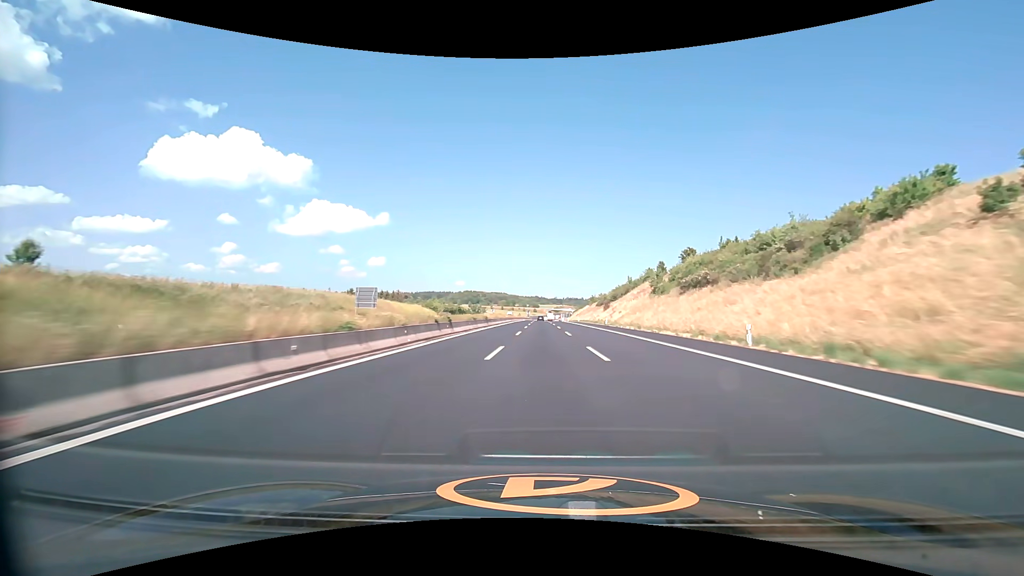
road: motorway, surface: asphalt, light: Day
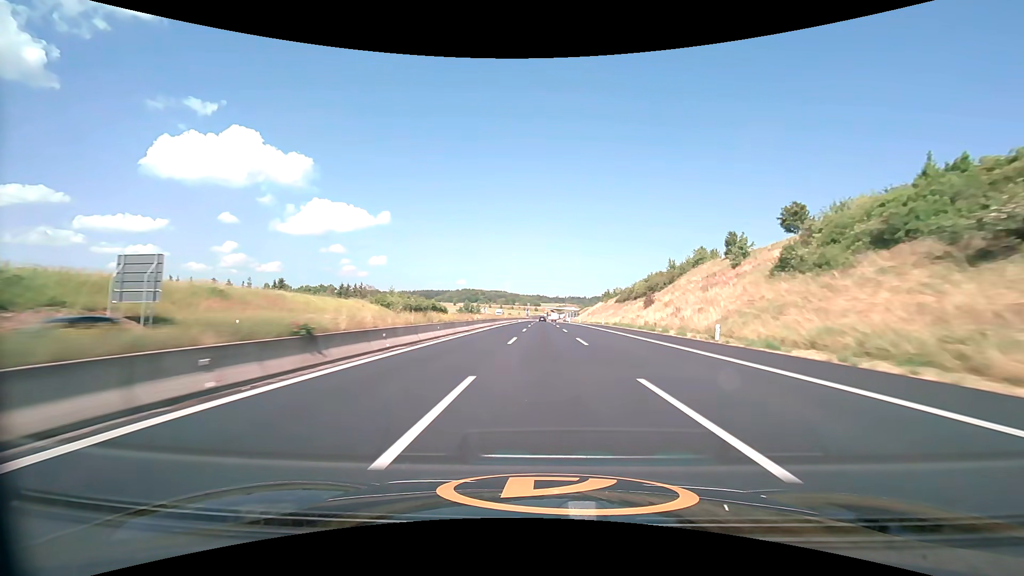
(-0.1, +45.8) m; 0°
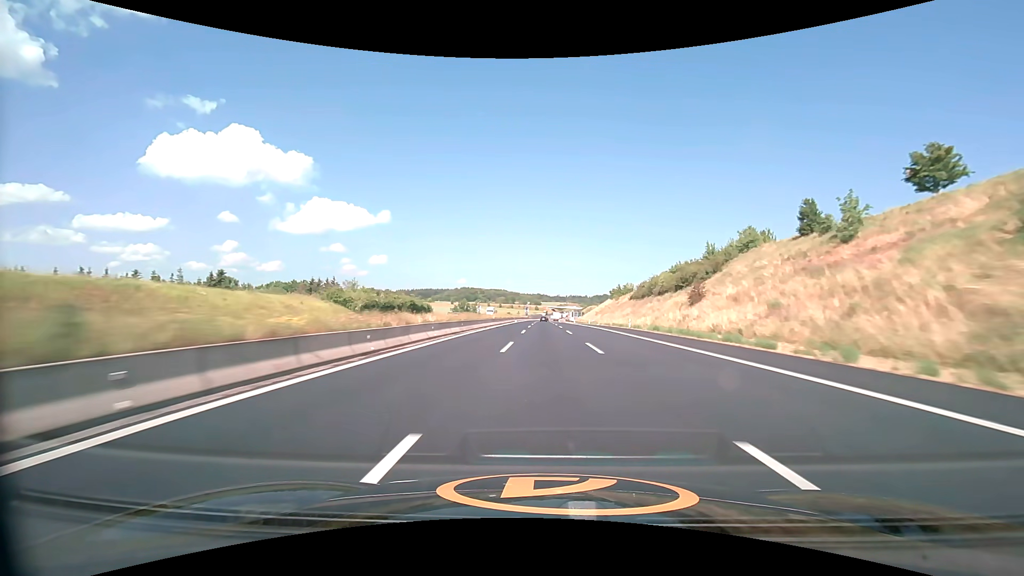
(0.0, +23.0) m; 0°
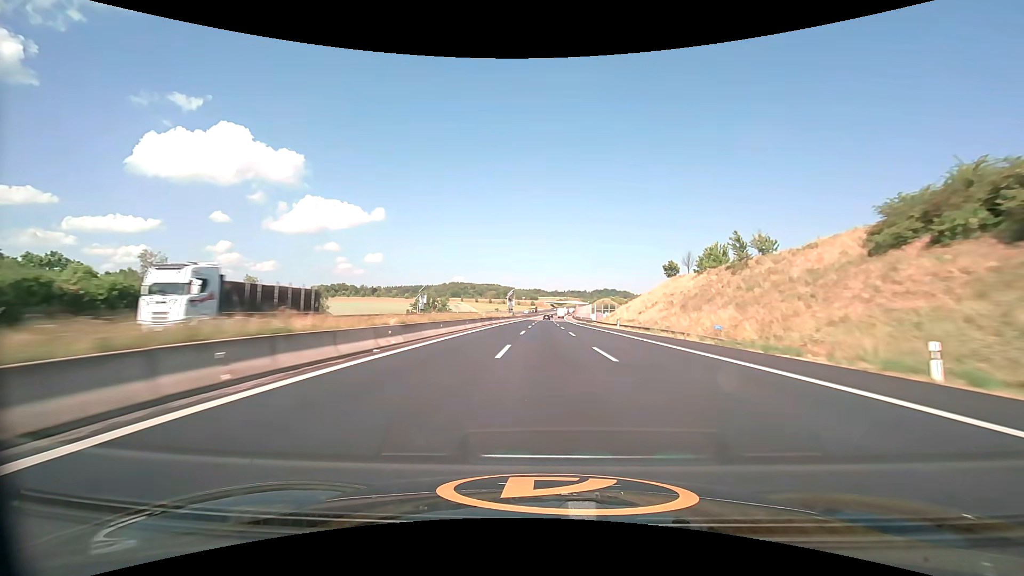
(+0.2, +92.3) m; 0°
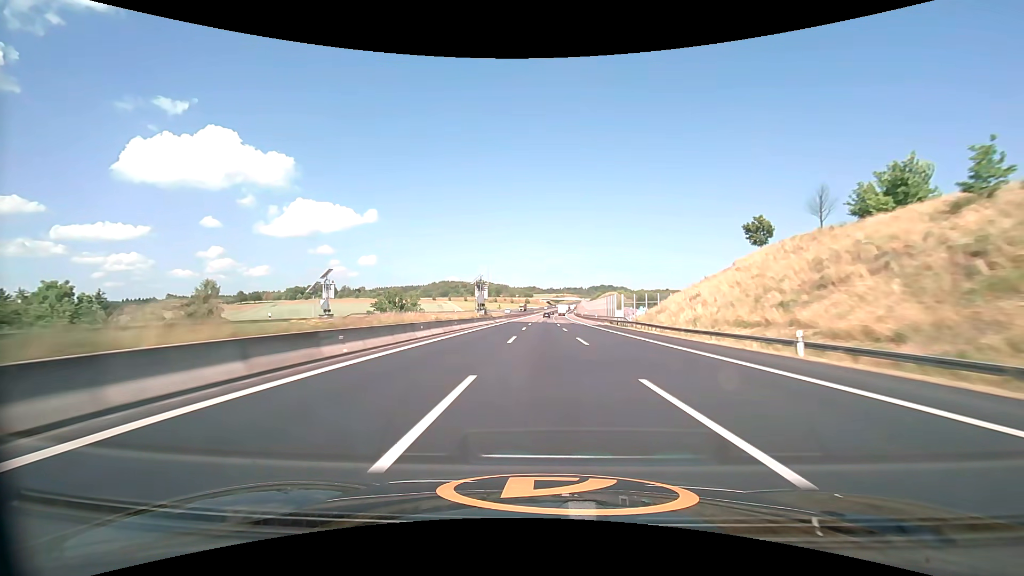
(+0.3, +46.3) m; +1°
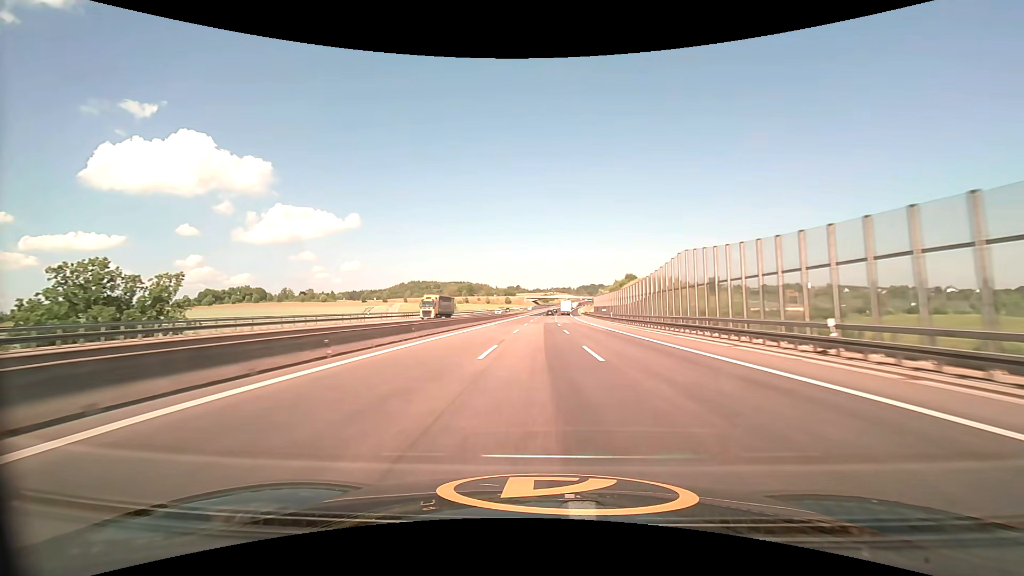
(+1.1, +115.8) m; +2°
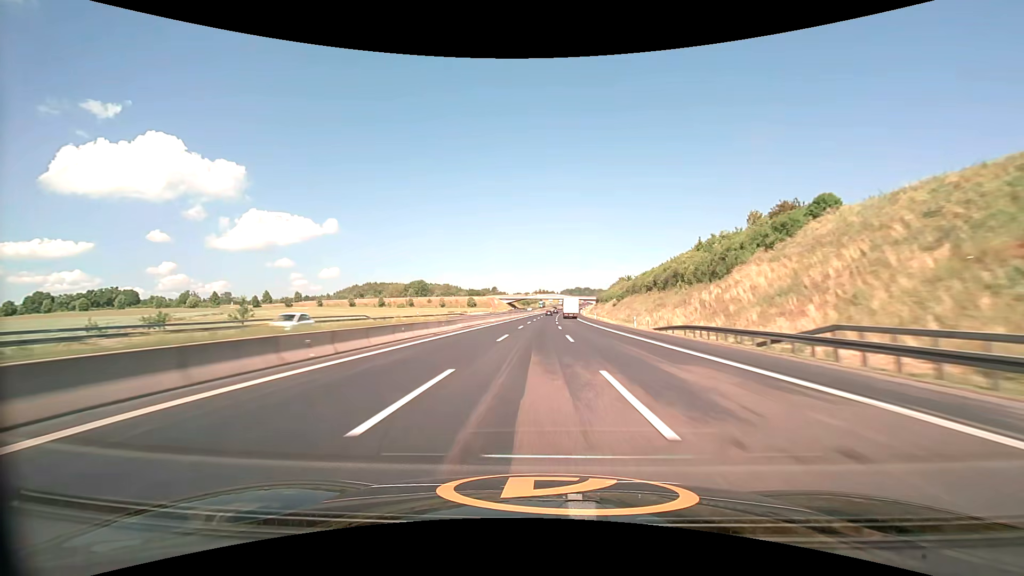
(+1.7, +116.5) m; +2°
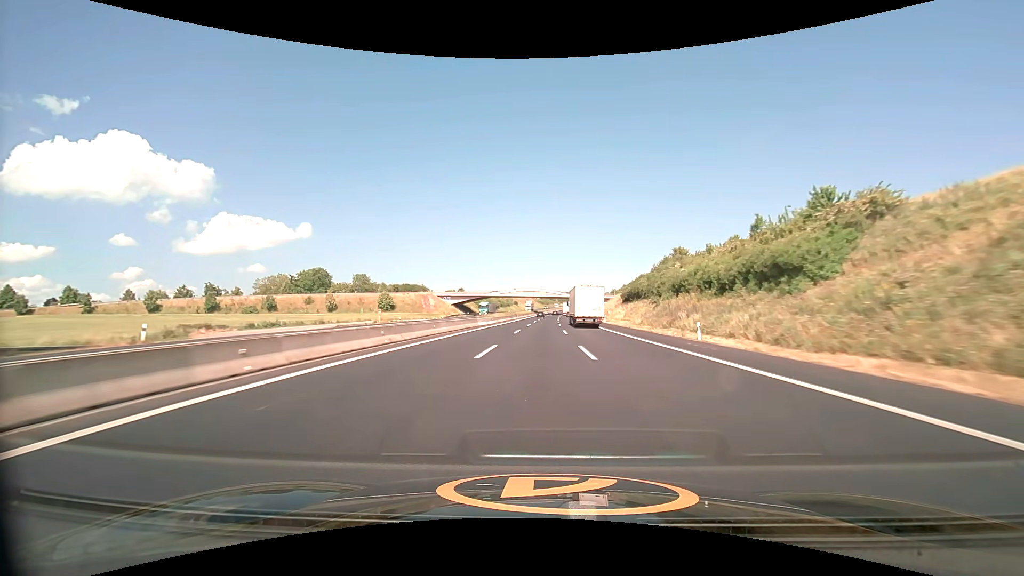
(+2.5, +117.5) m; +3°
(0, +10) (0, +20) (0, +30) (0, +40) (+1, +50) (+1, +60) (+1, +70) (+1, +80) (+2, +90) (+2, +100) m
